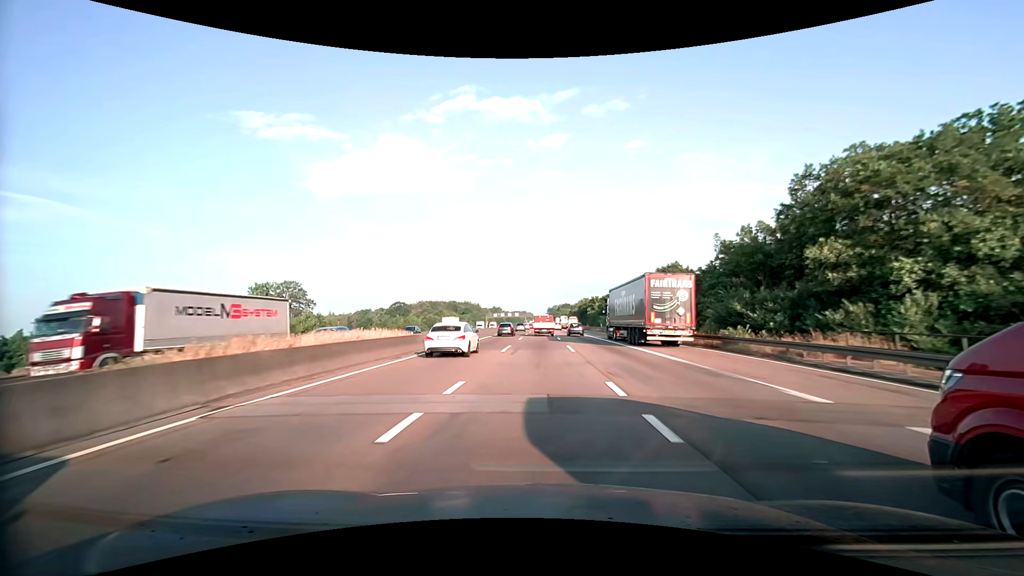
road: motorway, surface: asphalt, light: Day
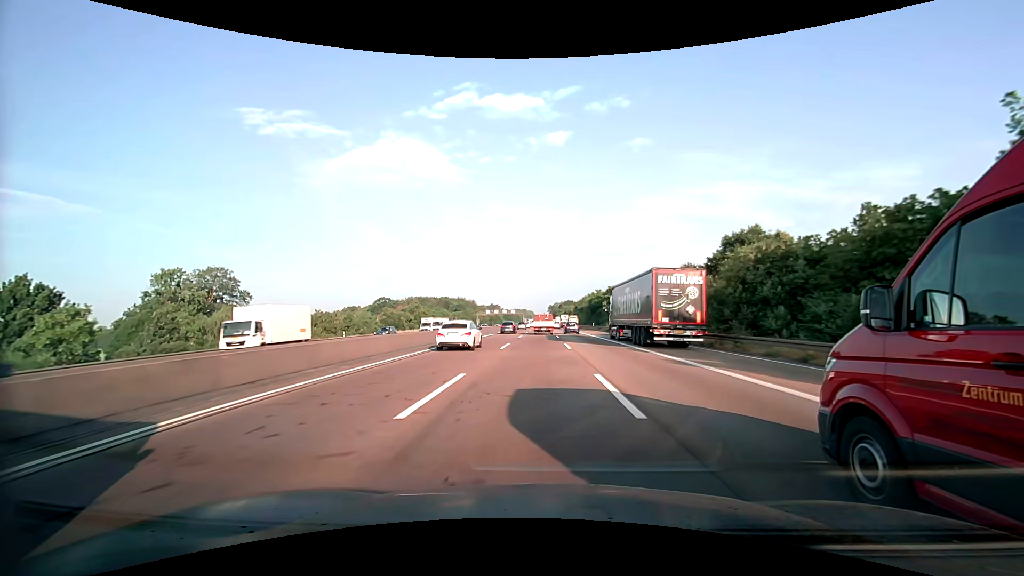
(+0.1, +34.8) m; 0°
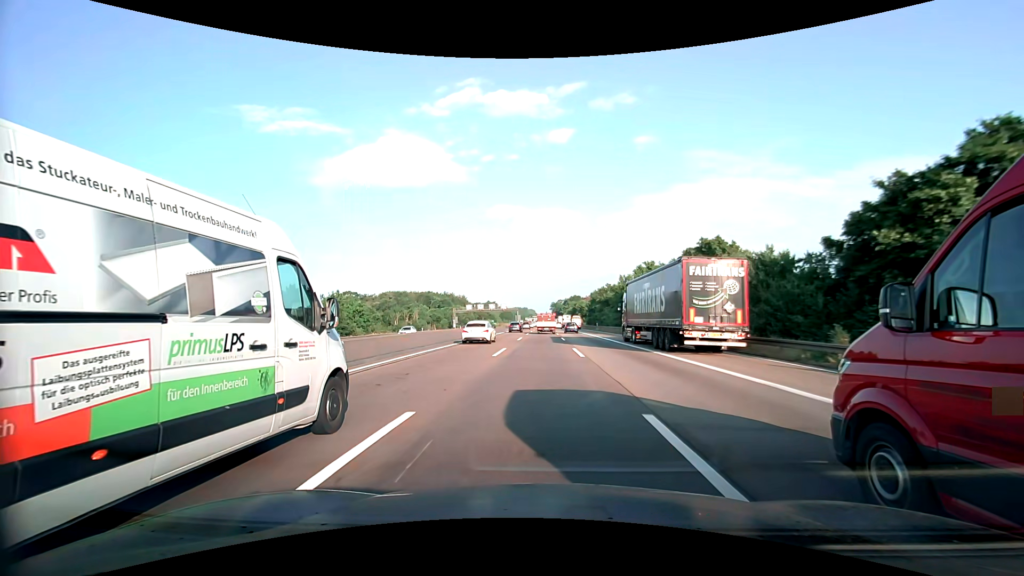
(-0.1, +59.6) m; 0°
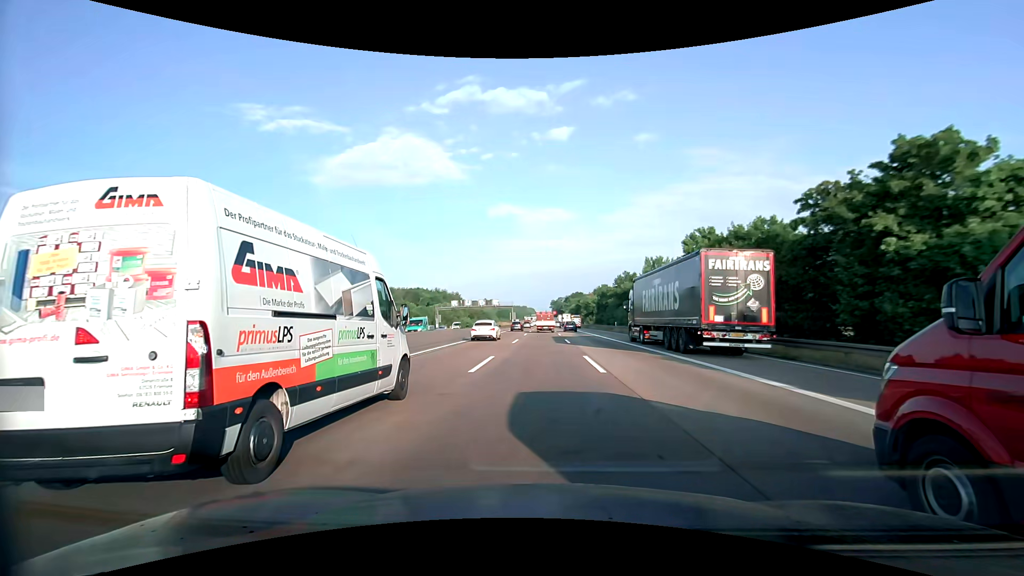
(0.0, +24.5) m; 0°
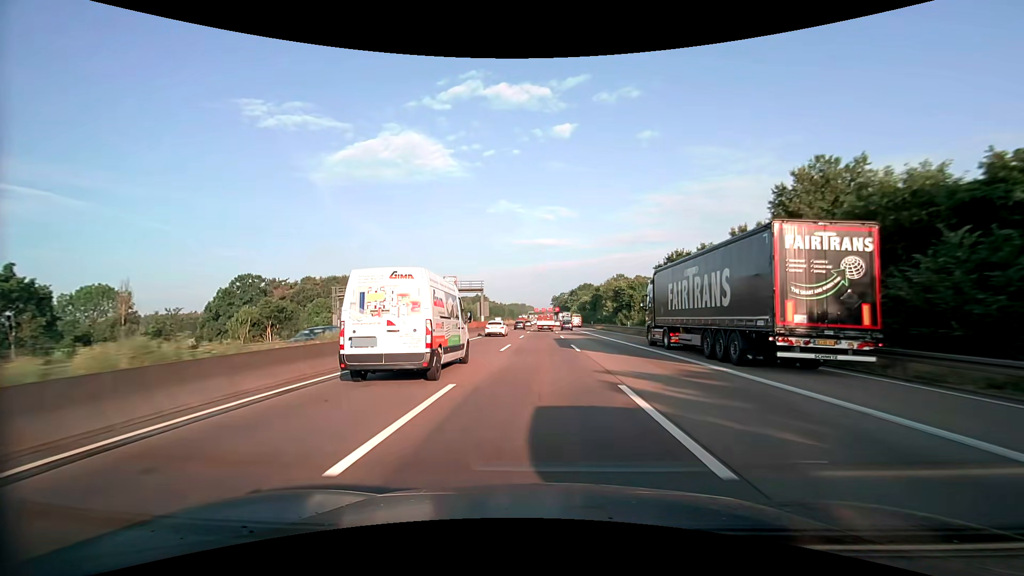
(0.0, +62.6) m; 0°
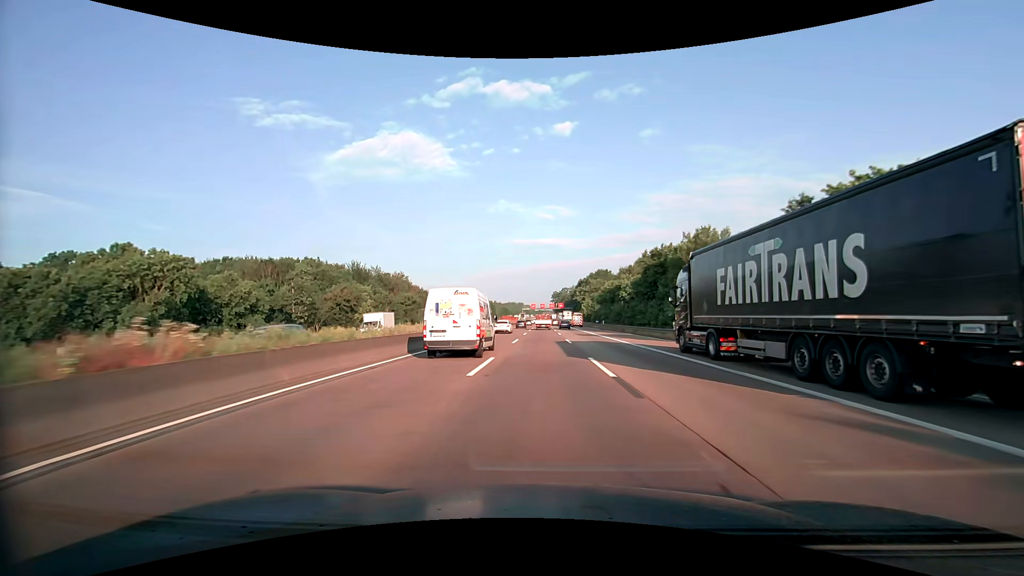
(+0.1, +64.5) m; 0°
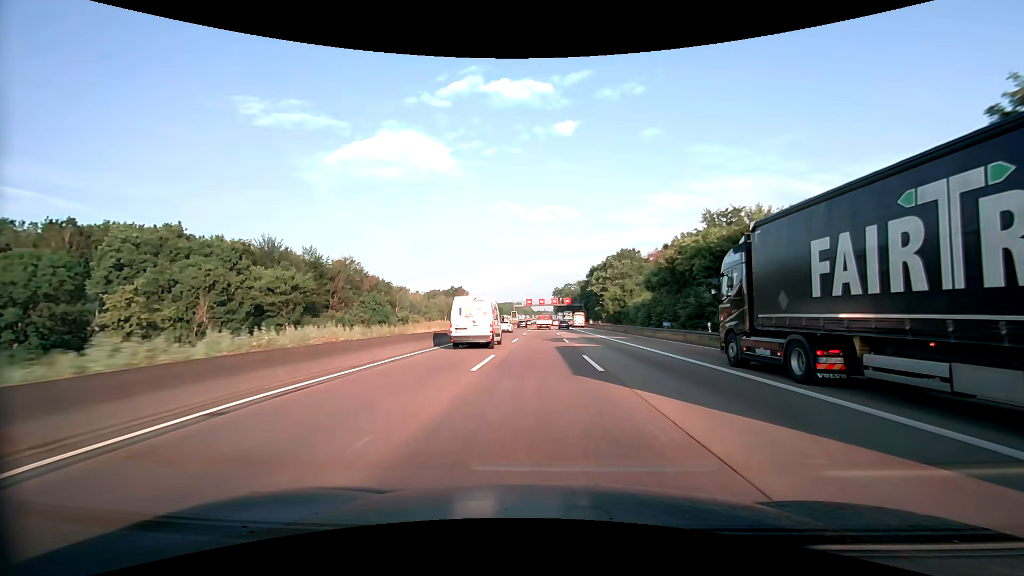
(0.0, +52.7) m; 0°
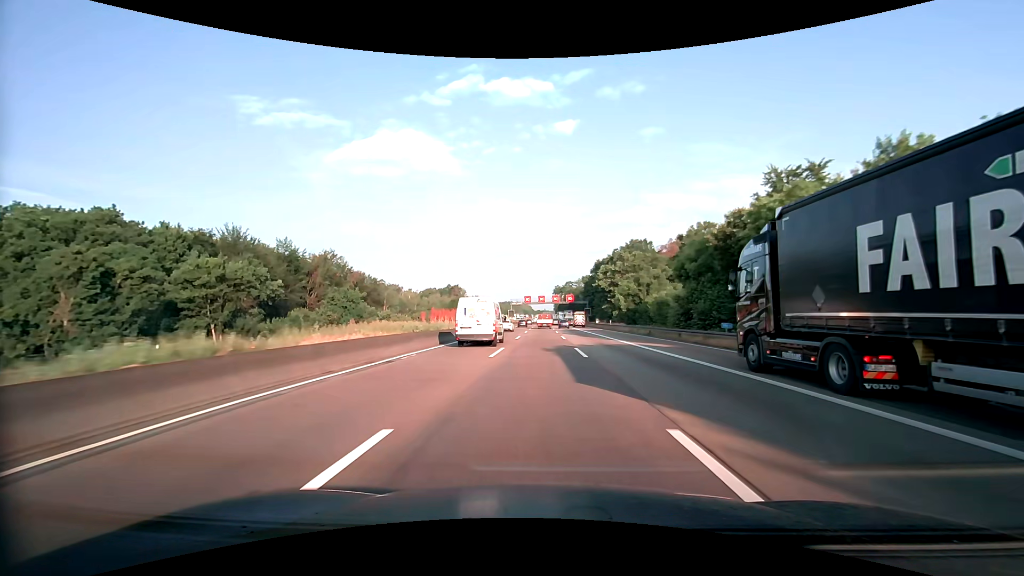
(0.0, +13.3) m; 0°
(0, +10) (0, +20) (0, +30) (0, +40) (0, +50) (0, +60) (0, +70) (0, +80) (0, +90) (0, +100) m
